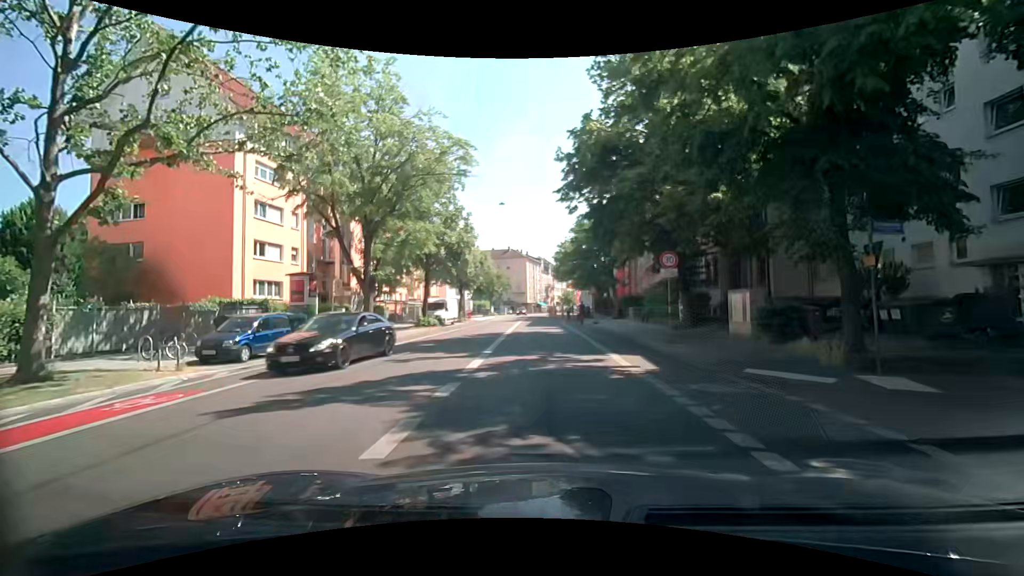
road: secondary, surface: asphalt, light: Day
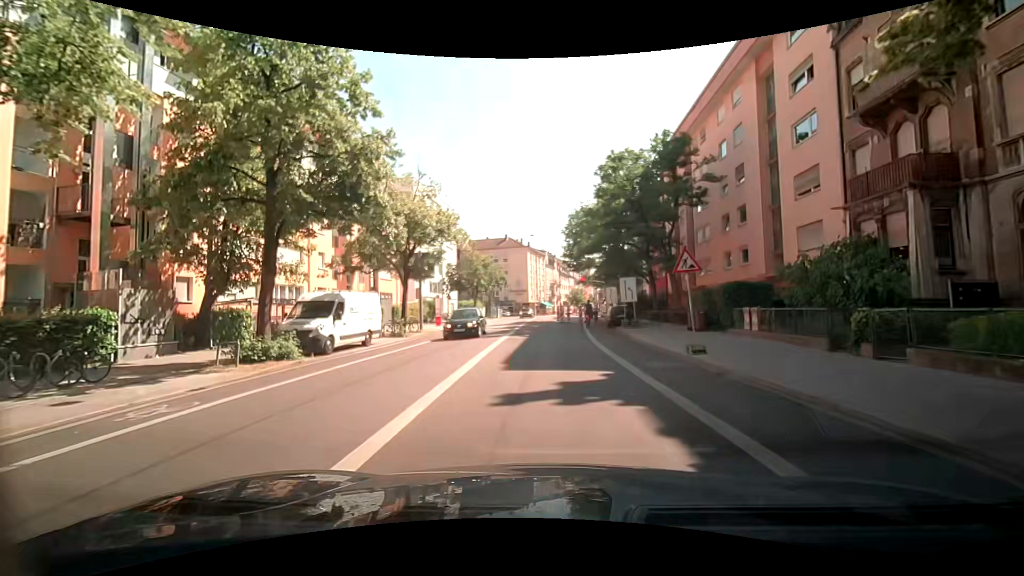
(+0.2, +23.8) m; +1°
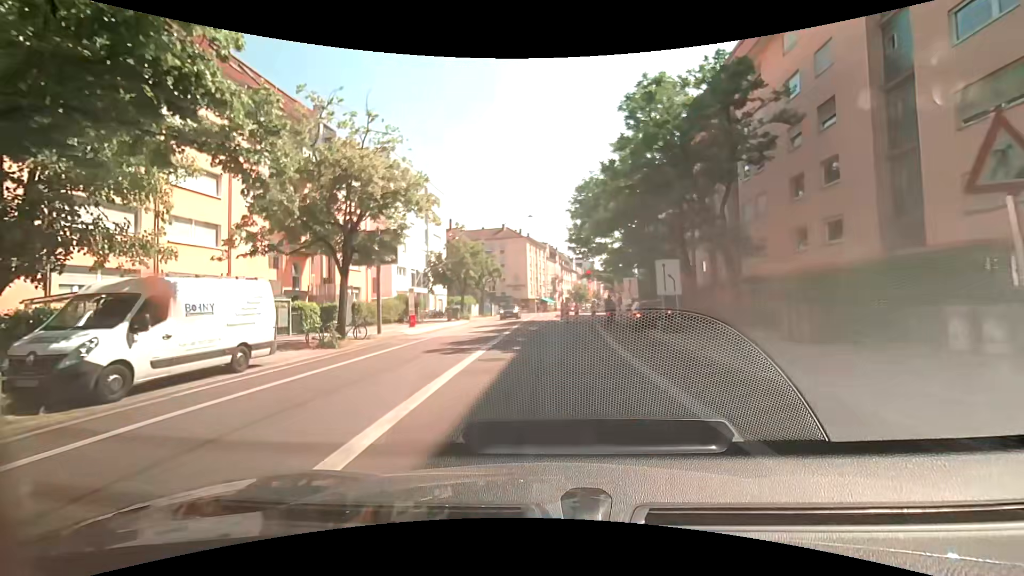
(0.0, +9.7) m; -3°
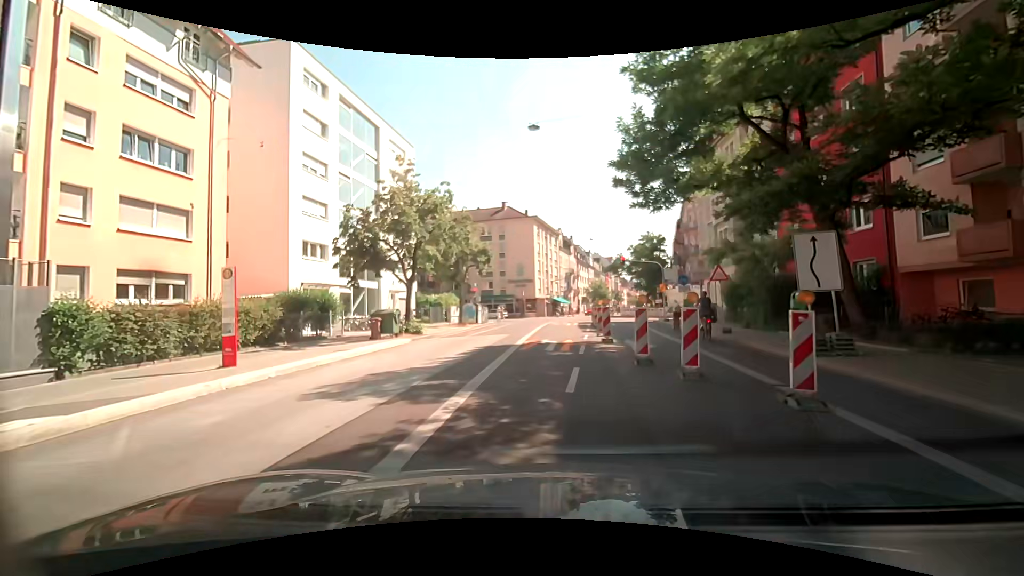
(+0.6, +23.1) m; +2°
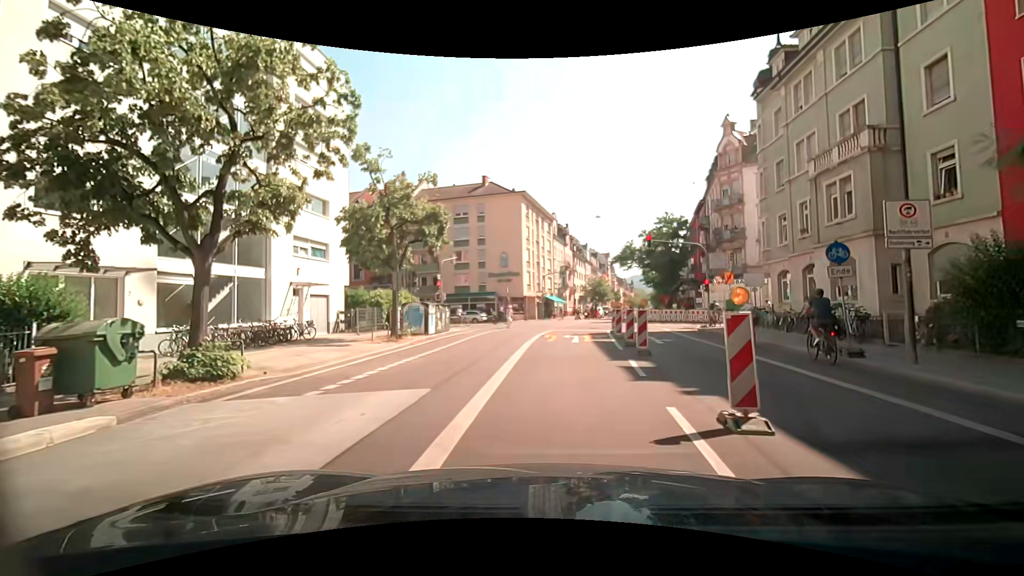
(-0.2, +15.7) m; -1°
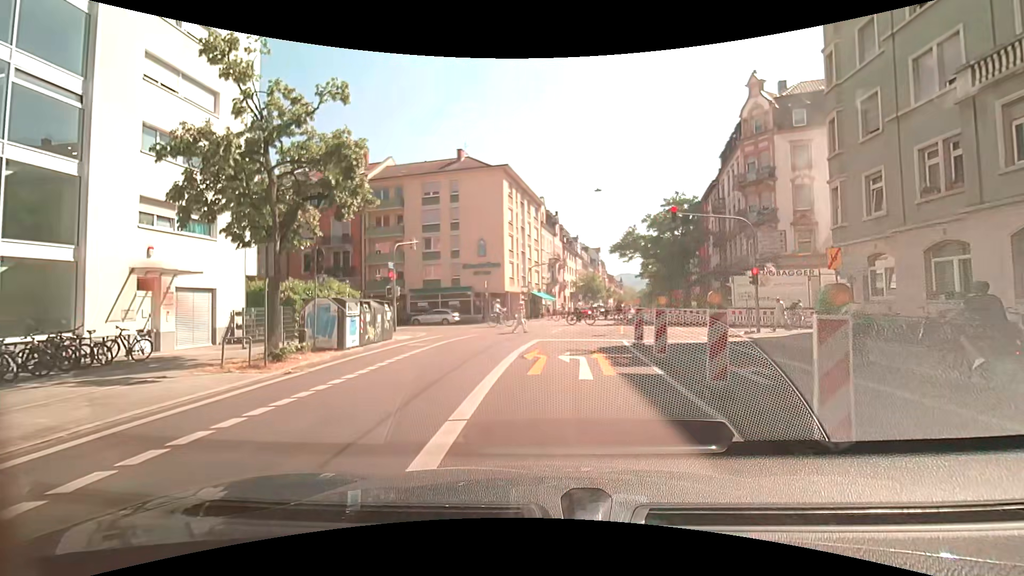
(+0.3, +9.7) m; +2°
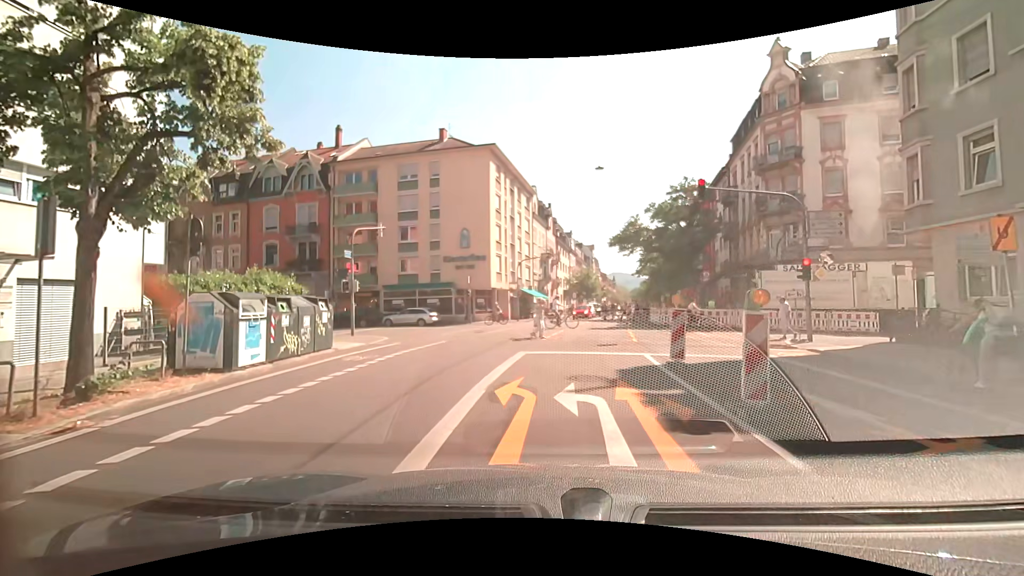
(+0.1, +5.5) m; +2°
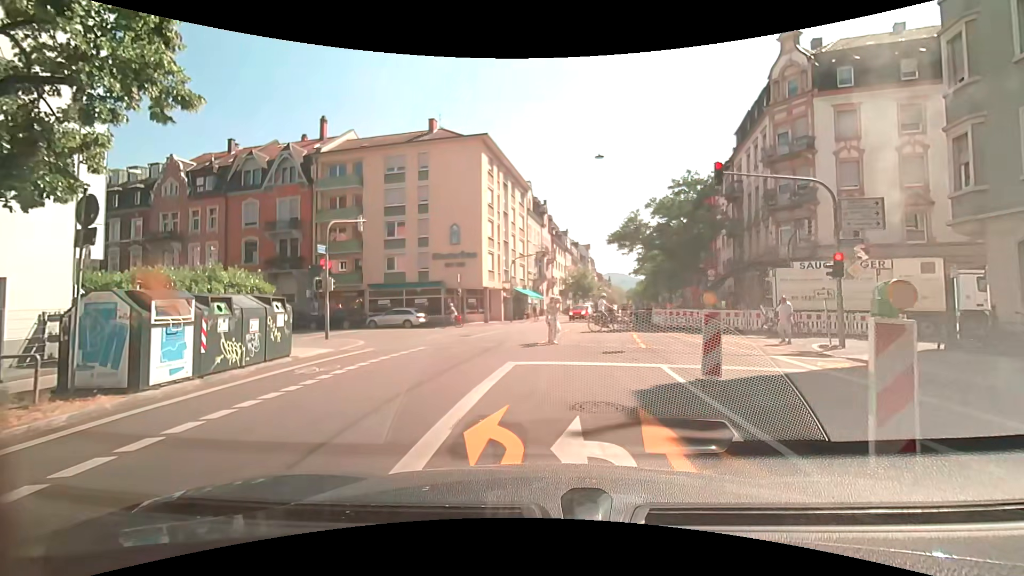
(0.0, +2.4) m; 0°
